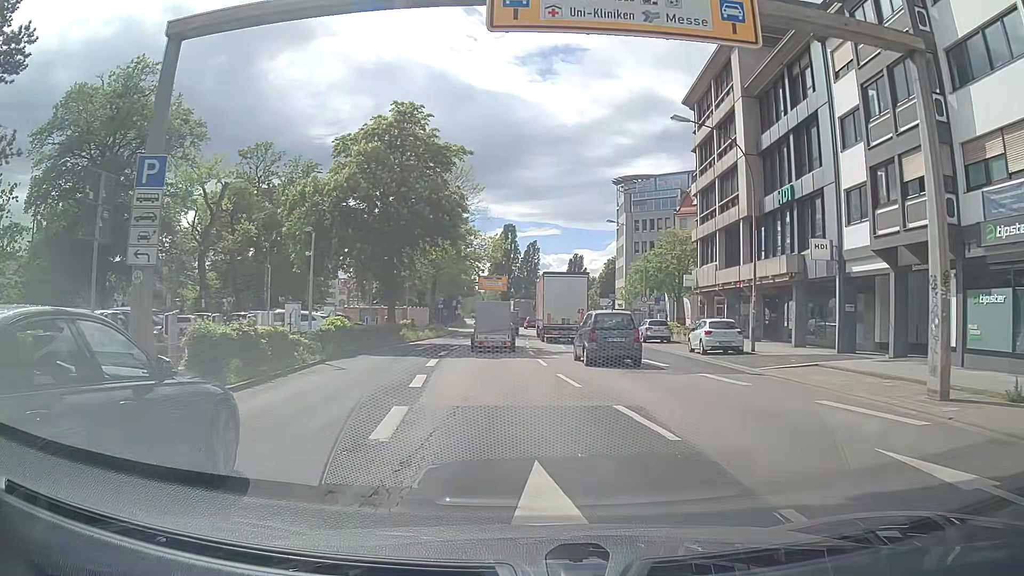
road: primary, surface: asphalt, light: Day
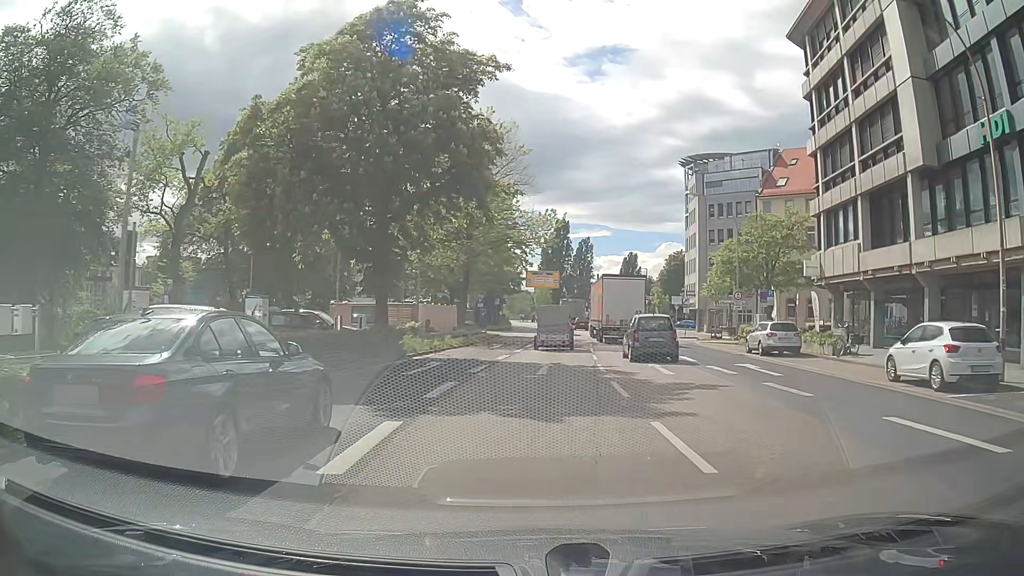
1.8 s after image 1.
(-0.5, +13.8) m; -3°
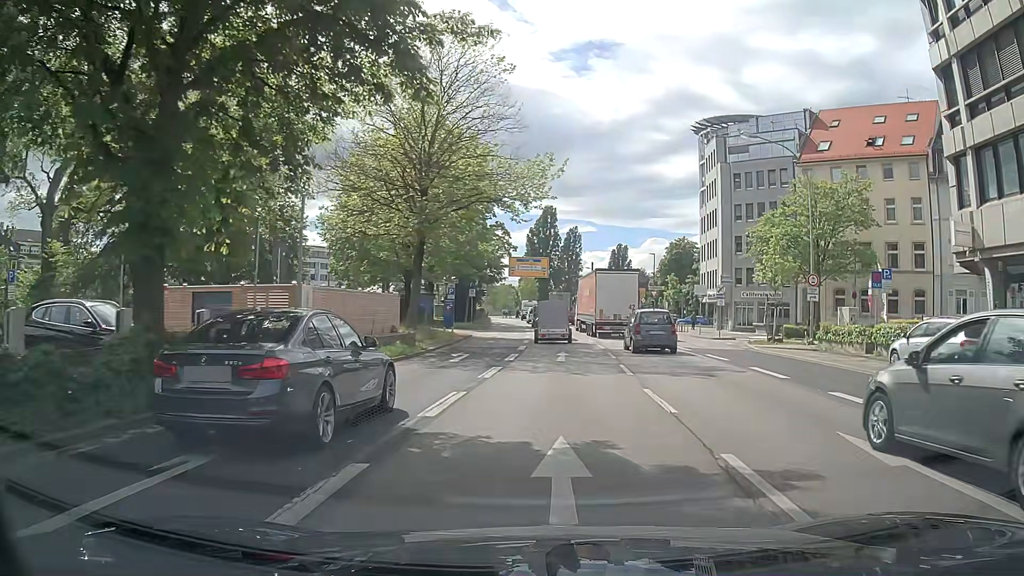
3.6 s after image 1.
(-0.1, +14.6) m; +1°
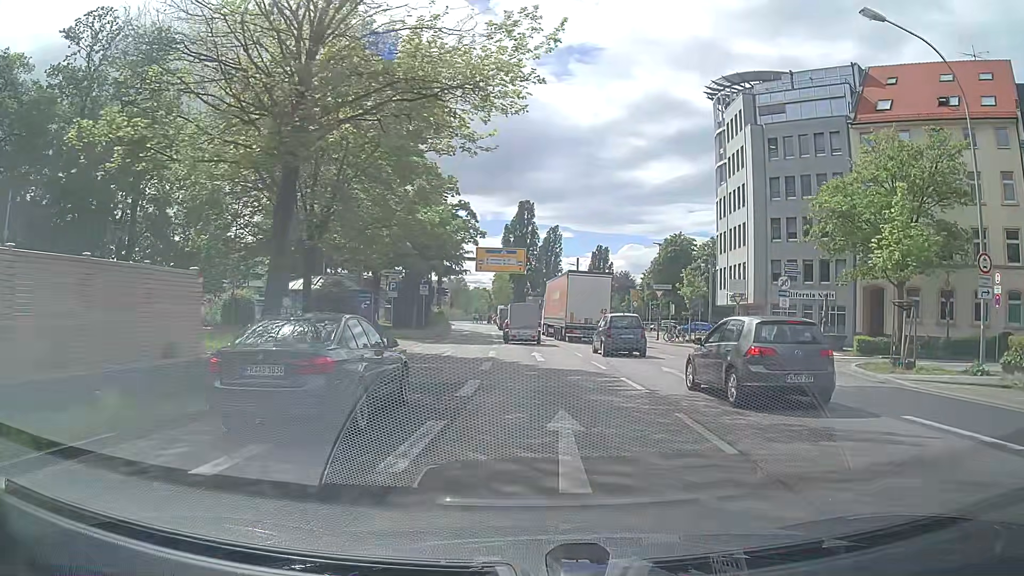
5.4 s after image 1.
(+0.4, +15.2) m; +1°
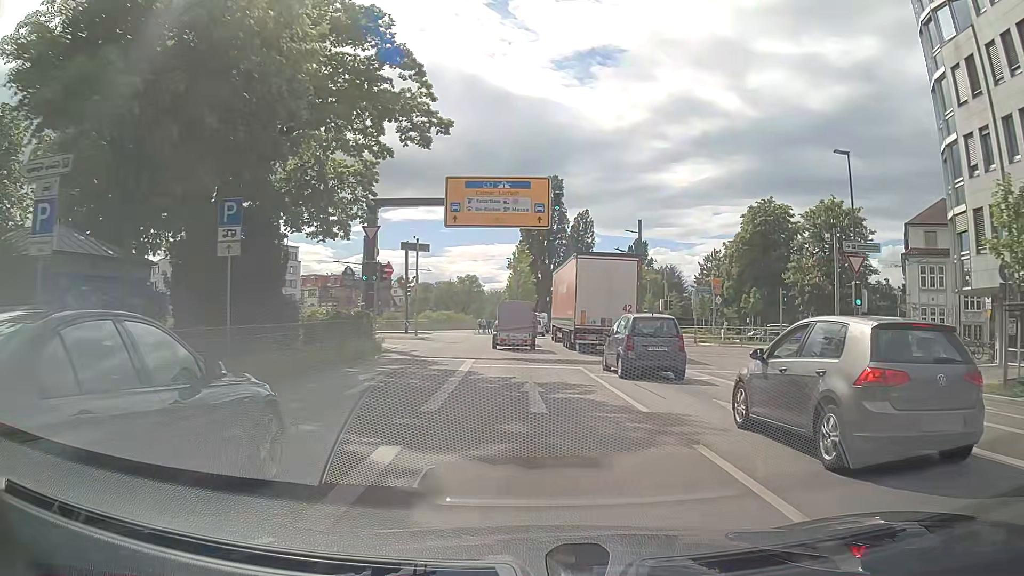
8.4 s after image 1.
(+0.1, +32.8) m; -2°
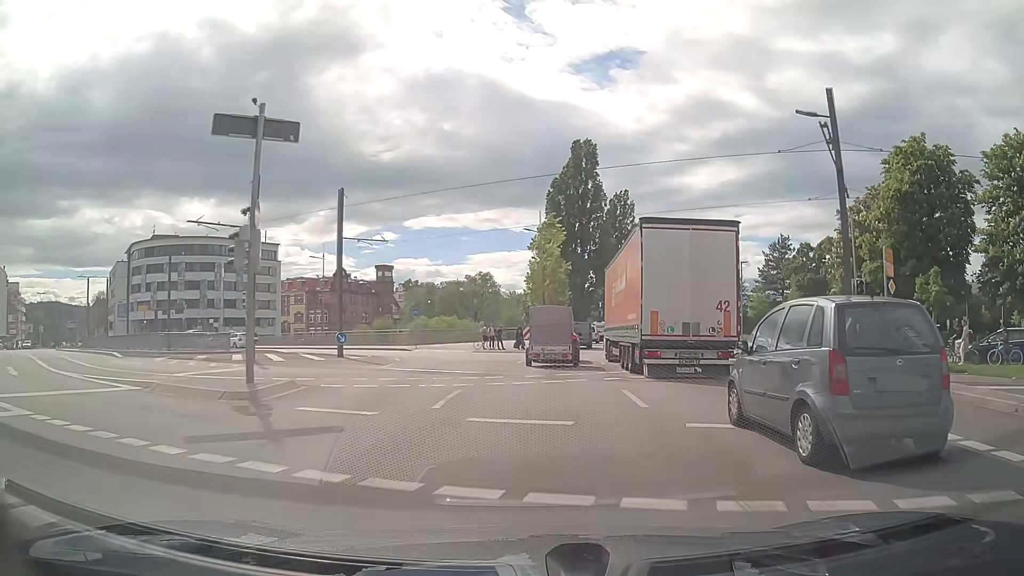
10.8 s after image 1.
(-0.7, +27.8) m; -2°
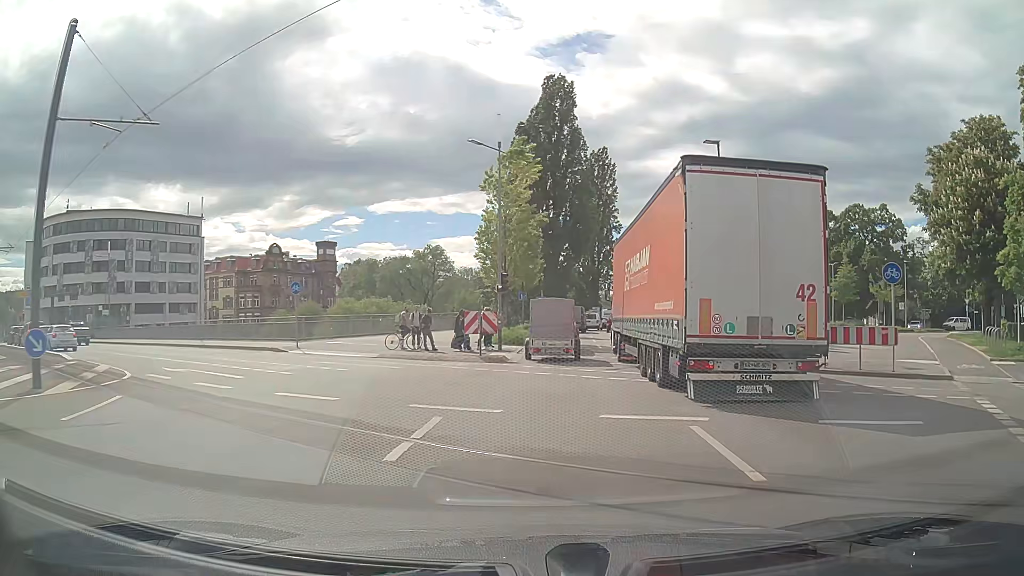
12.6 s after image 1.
(+0.4, +20.2) m; +3°
(0, +10) (0, +20) (+1, +30) (+1, +40) (+2, +50) (+3, +60) (+5, +70) (+7, +80) (+10, +89) (+12, +99) m
